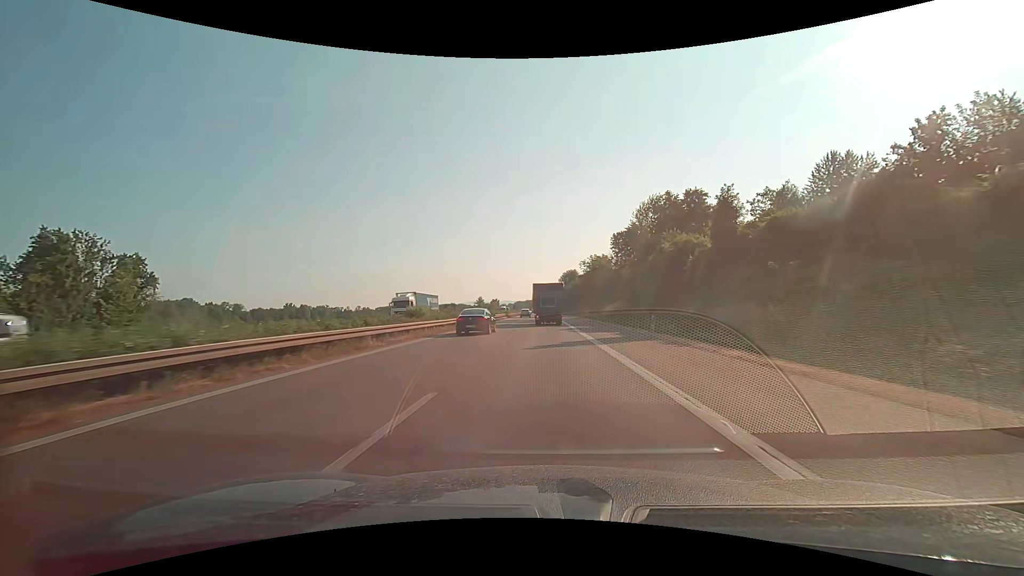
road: motorway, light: Day
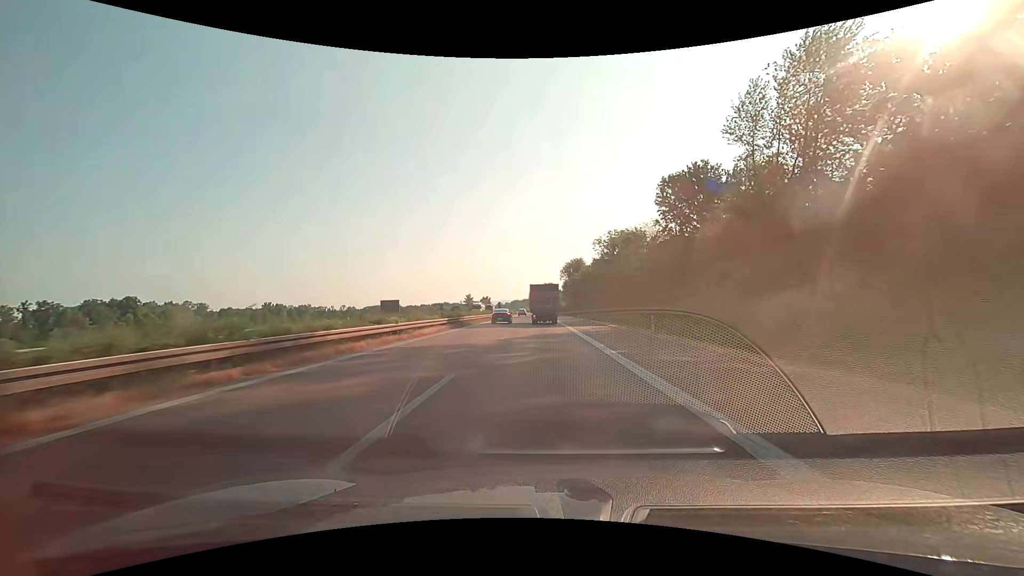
(+0.3, +52.3) m; 0°
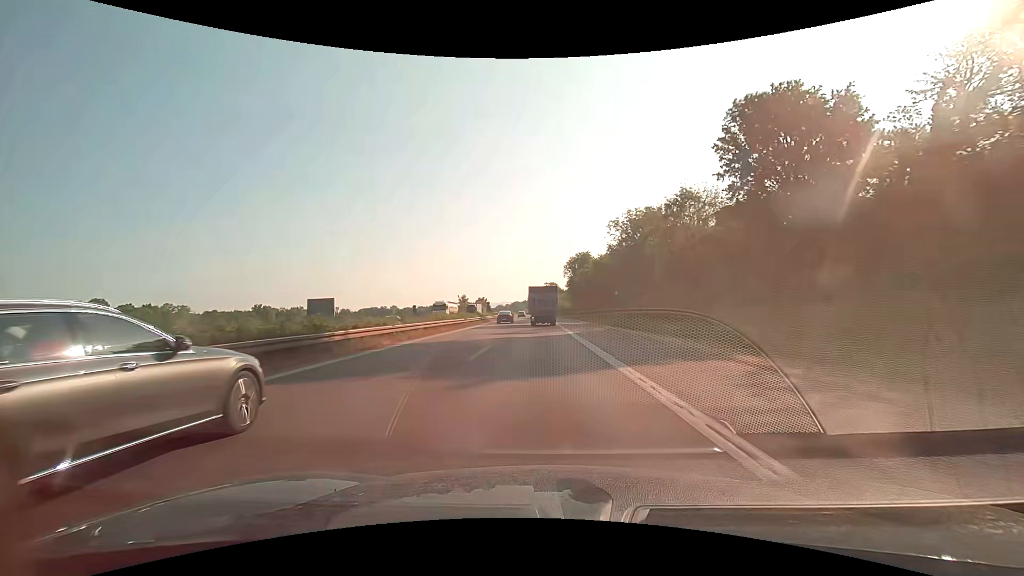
(0.0, +26.8) m; 0°
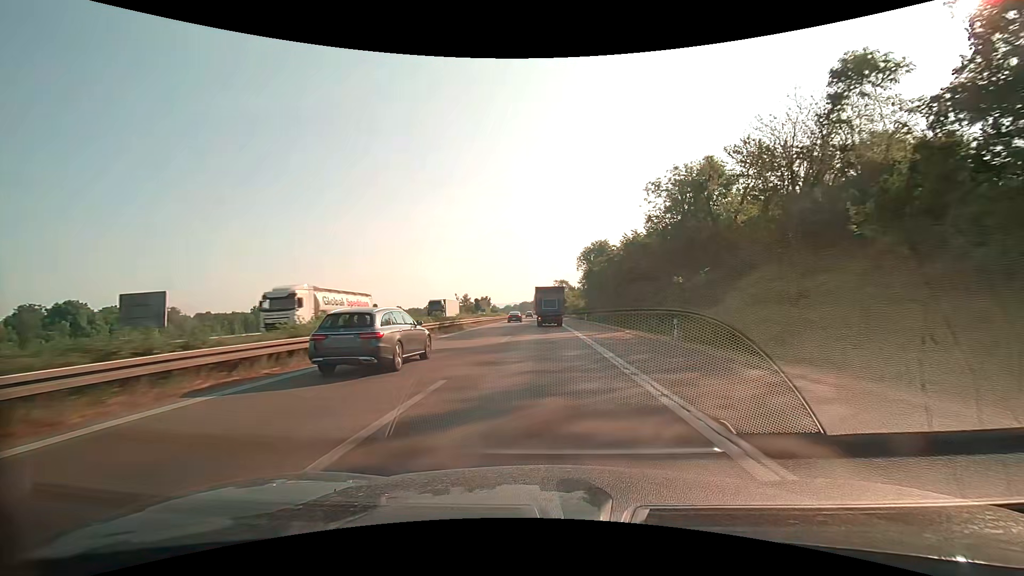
(-0.3, +27.7) m; -1°
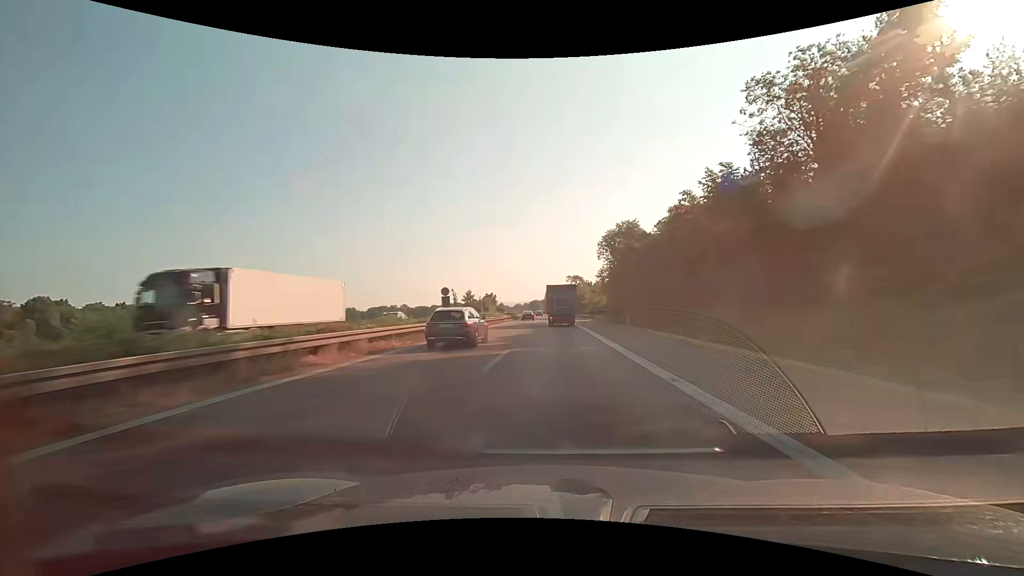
(-0.3, +29.1) m; -1°
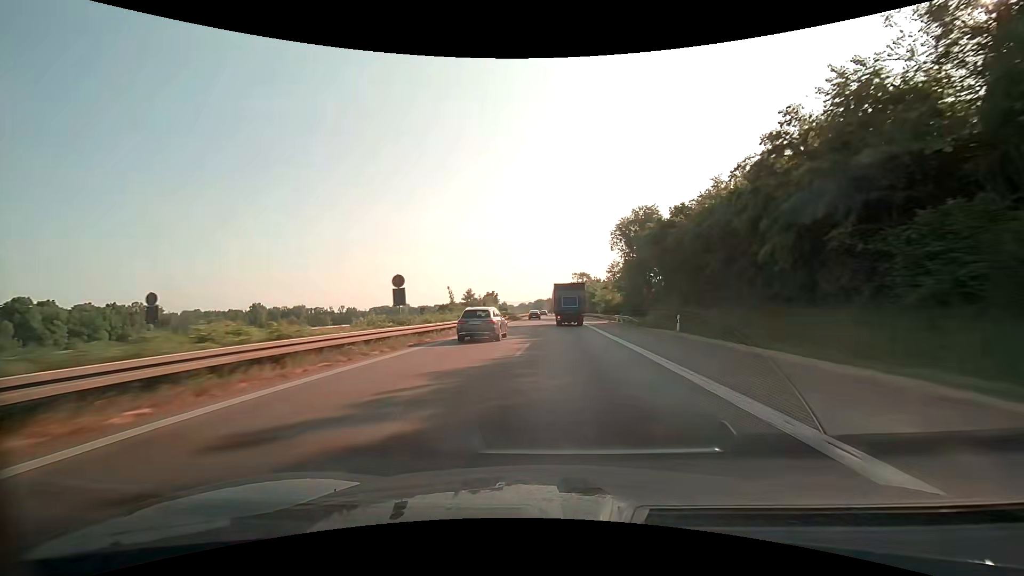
(-0.1, +14.9) m; -1°
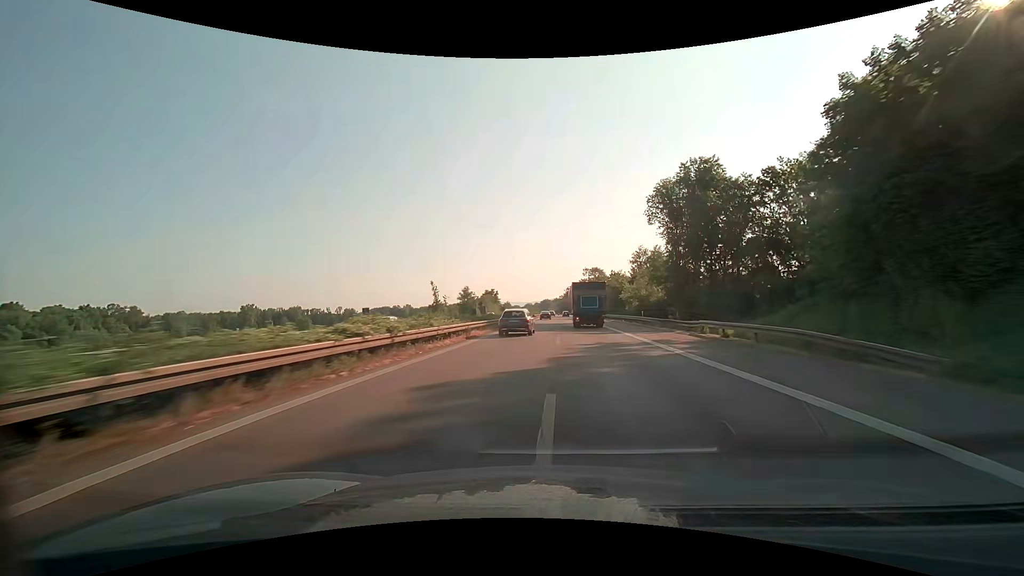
(-0.2, +30.4) m; -1°
